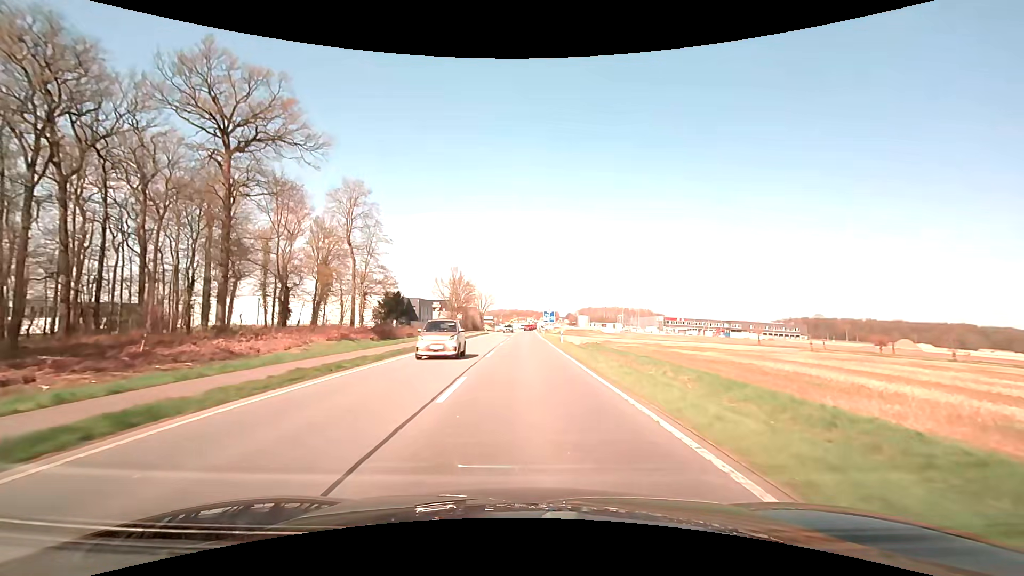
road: primary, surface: asphalt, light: Day
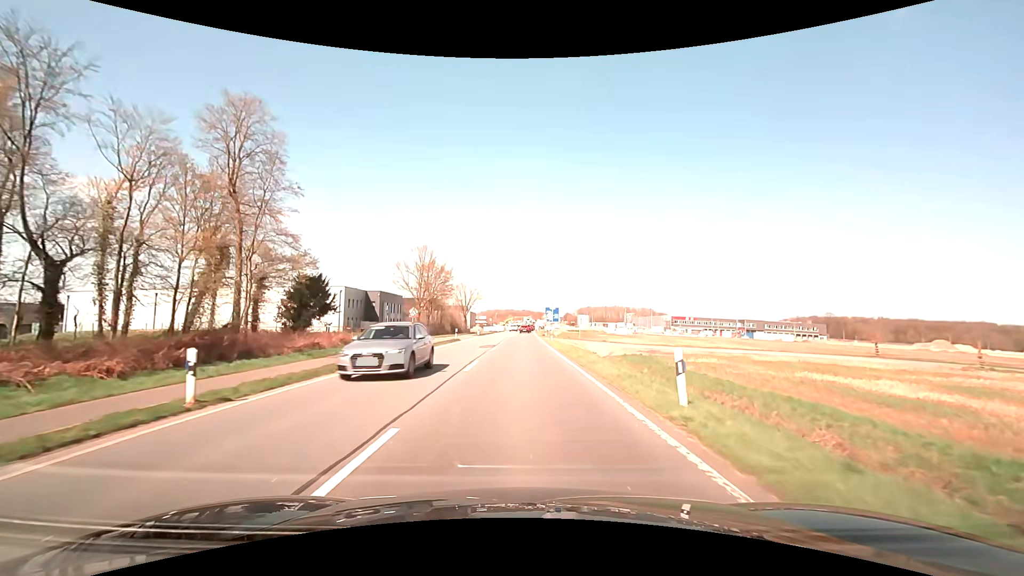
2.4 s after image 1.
(+0.1, +30.0) m; 0°
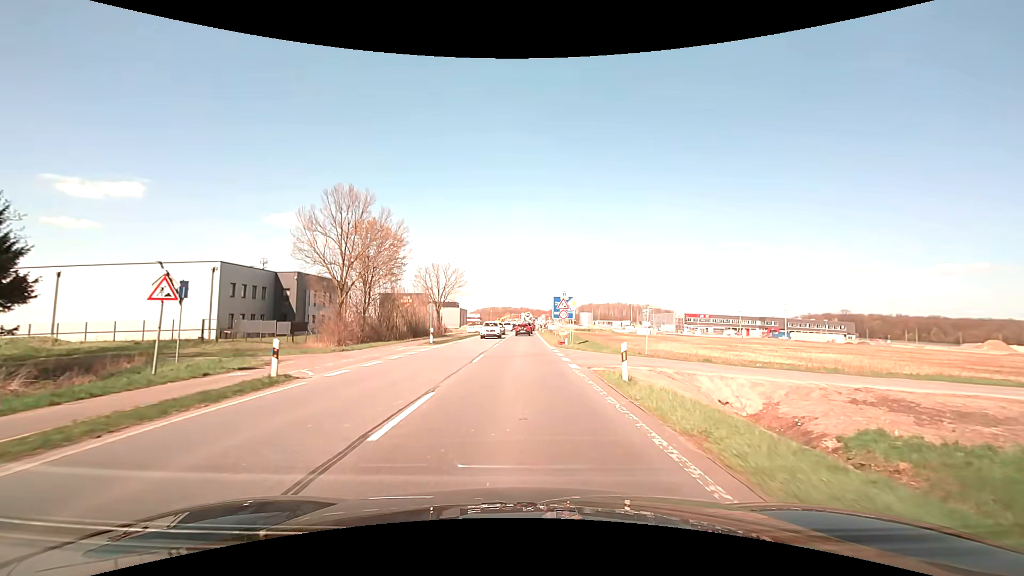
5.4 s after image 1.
(+0.1, +32.6) m; 0°
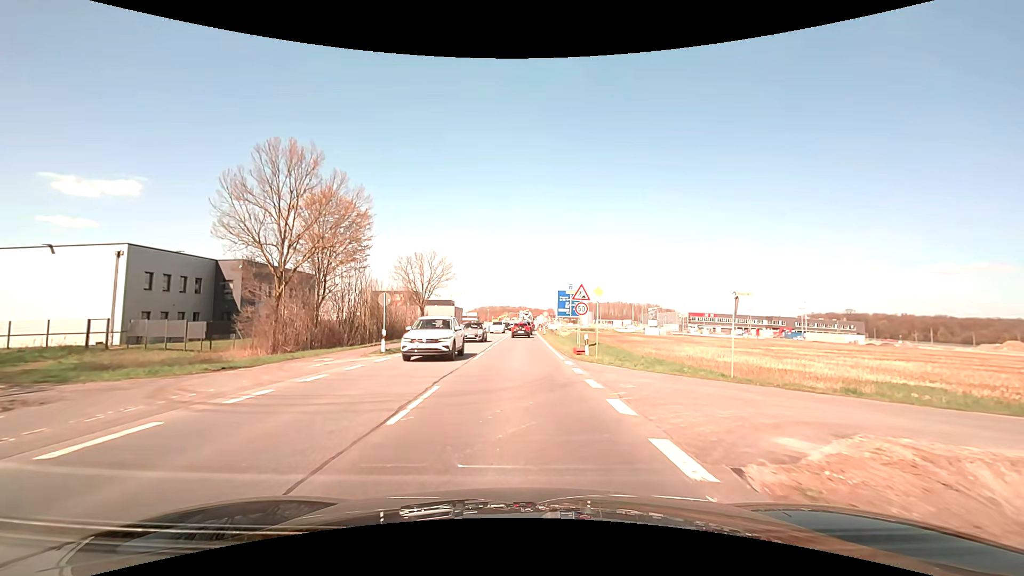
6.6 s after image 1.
(0.0, +11.0) m; 0°
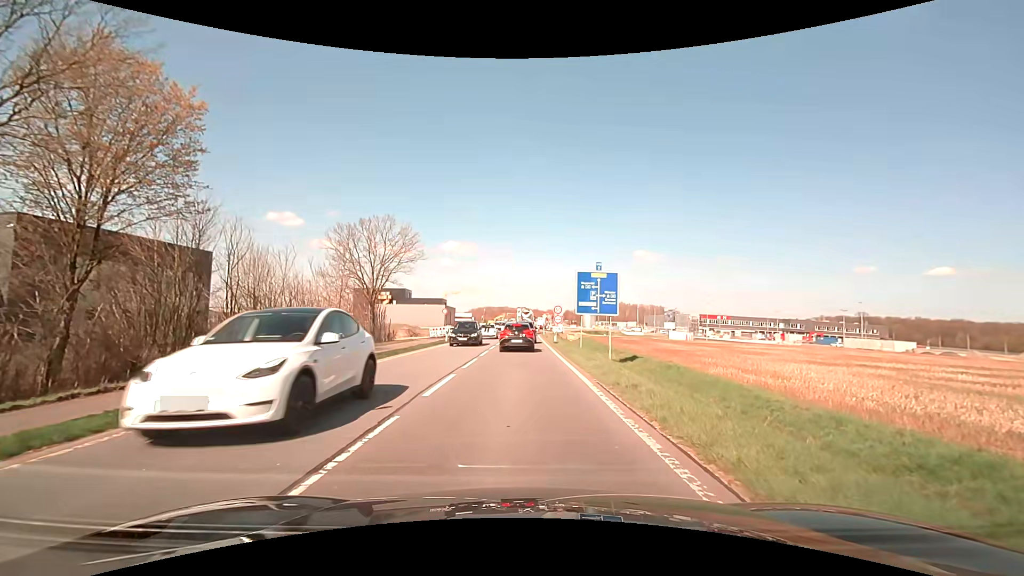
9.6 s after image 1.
(+0.1, +21.1) m; 0°
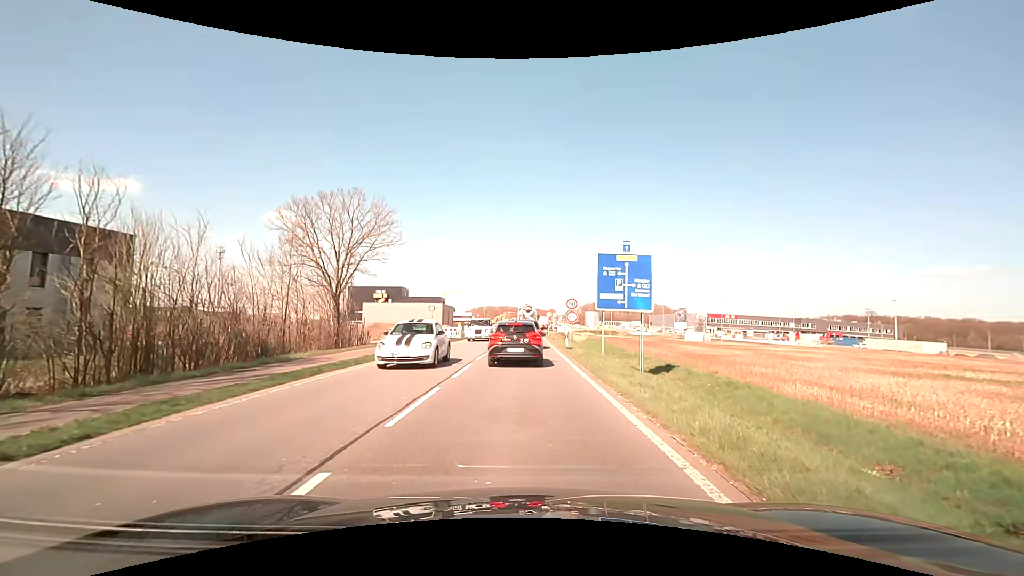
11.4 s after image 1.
(0.0, +8.7) m; 0°
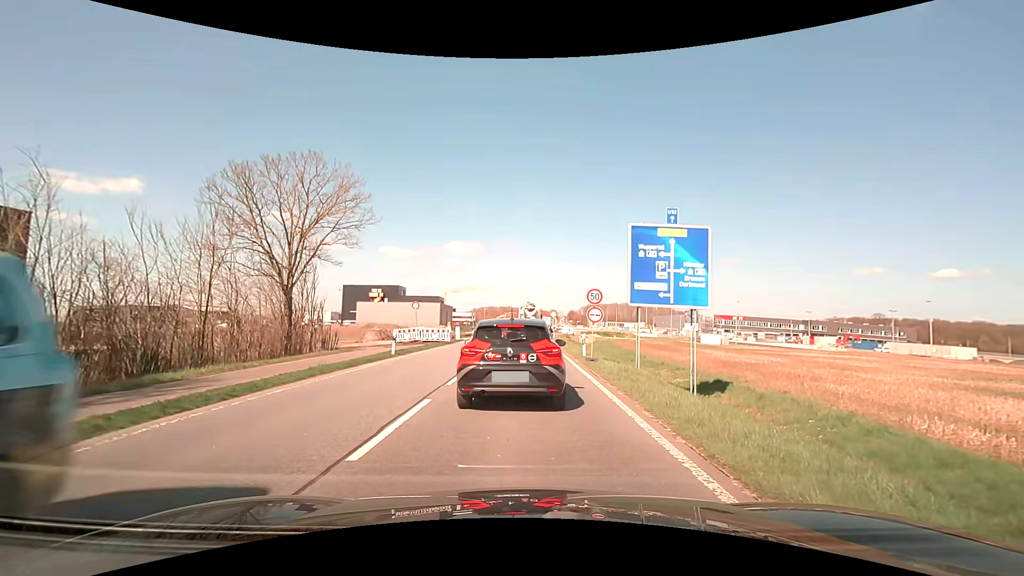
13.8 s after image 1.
(-0.1, +7.4) m; -1°
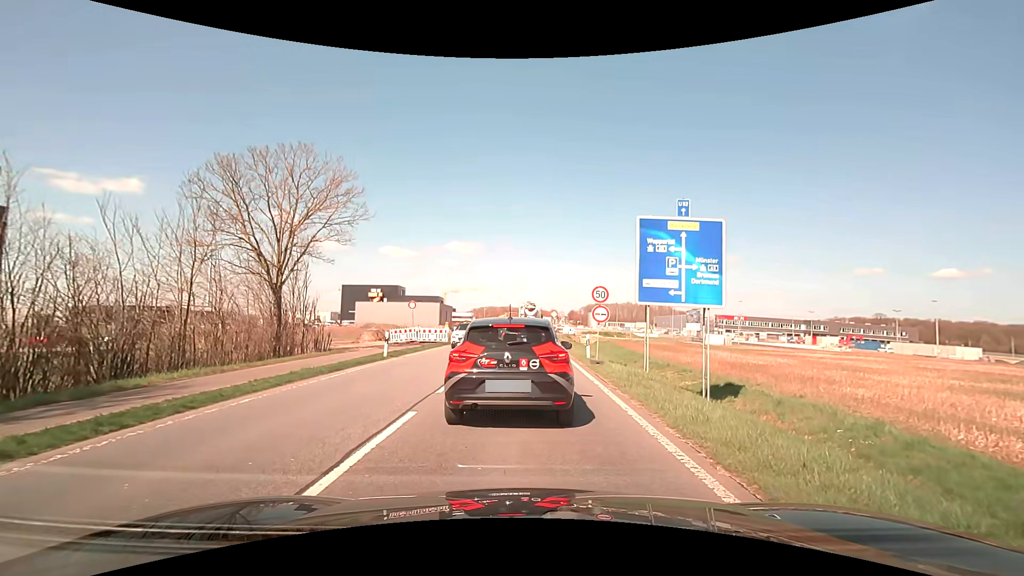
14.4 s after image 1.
(0.0, +1.2) m; 0°
(0, +10) (0, +20) (0, +30) (+1, +40) (+1, +50) (+2, +60) (+2, +70) (+2, +80) (+3, +90) (+3, +100) m
